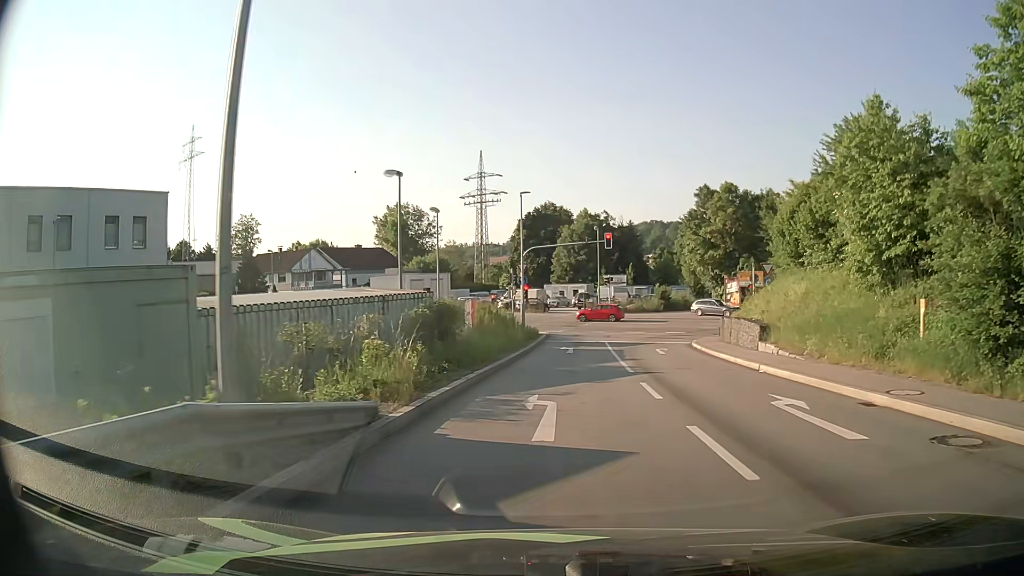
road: primary_link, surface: asphalt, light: Day
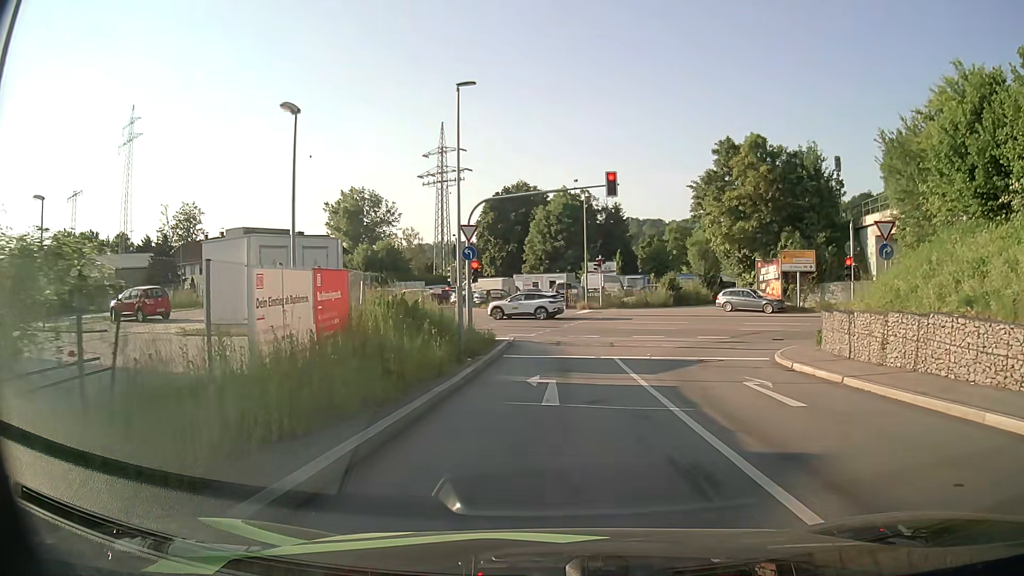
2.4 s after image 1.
(+0.3, +17.0) m; +2°
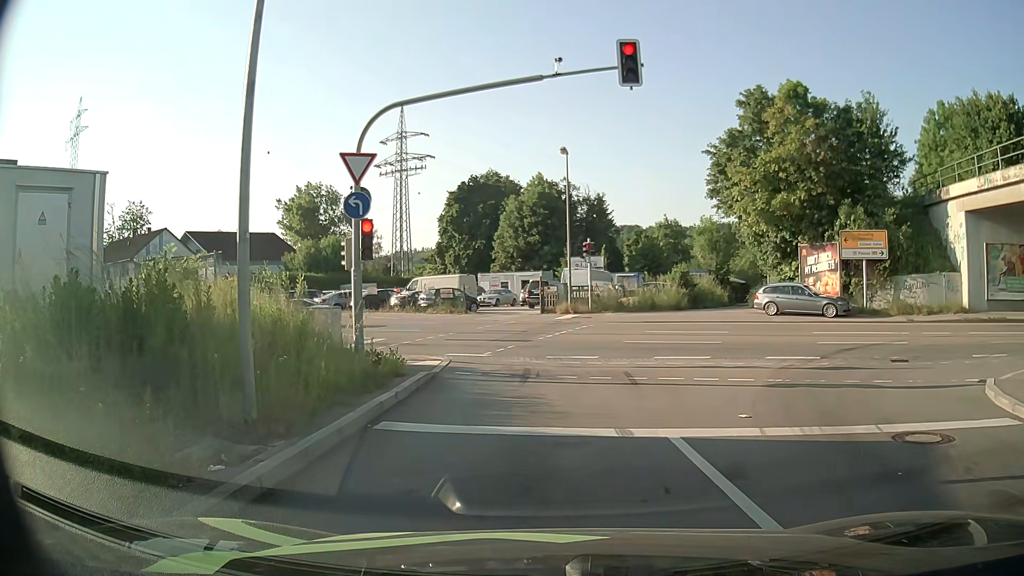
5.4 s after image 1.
(+0.4, +12.5) m; +3°
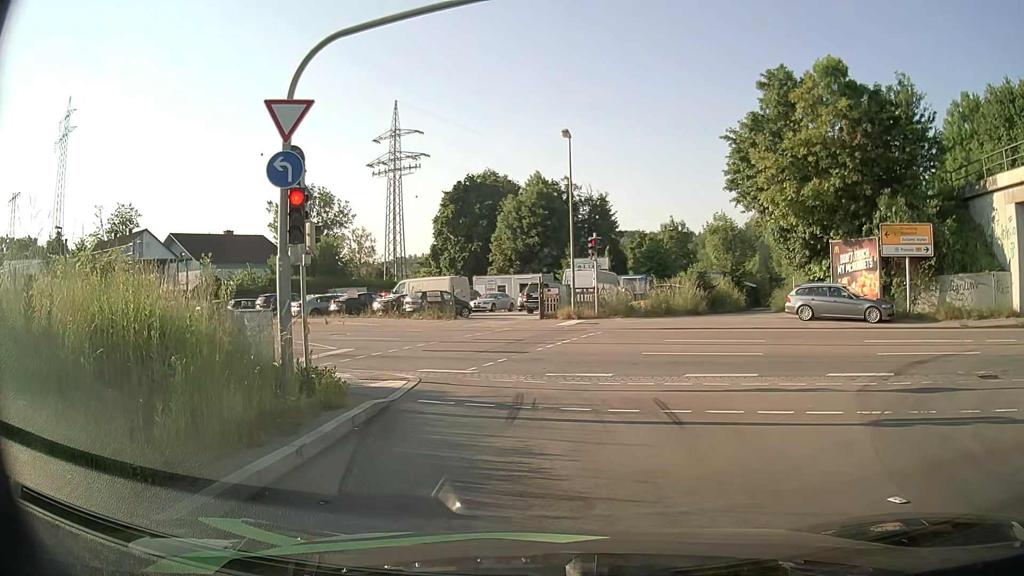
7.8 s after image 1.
(0.0, +4.0) m; +1°
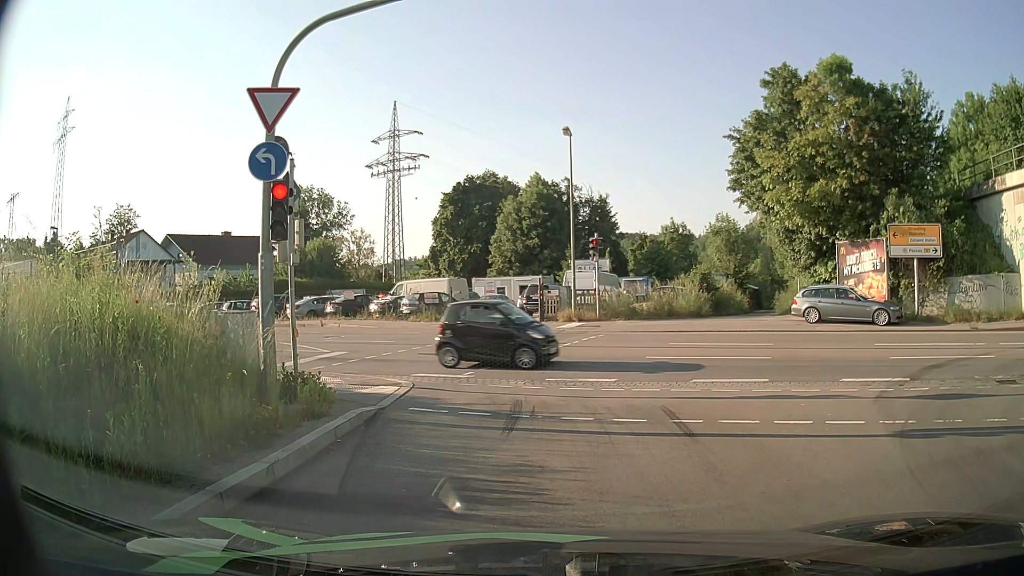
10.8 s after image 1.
(0.0, +0.7) m; 0°
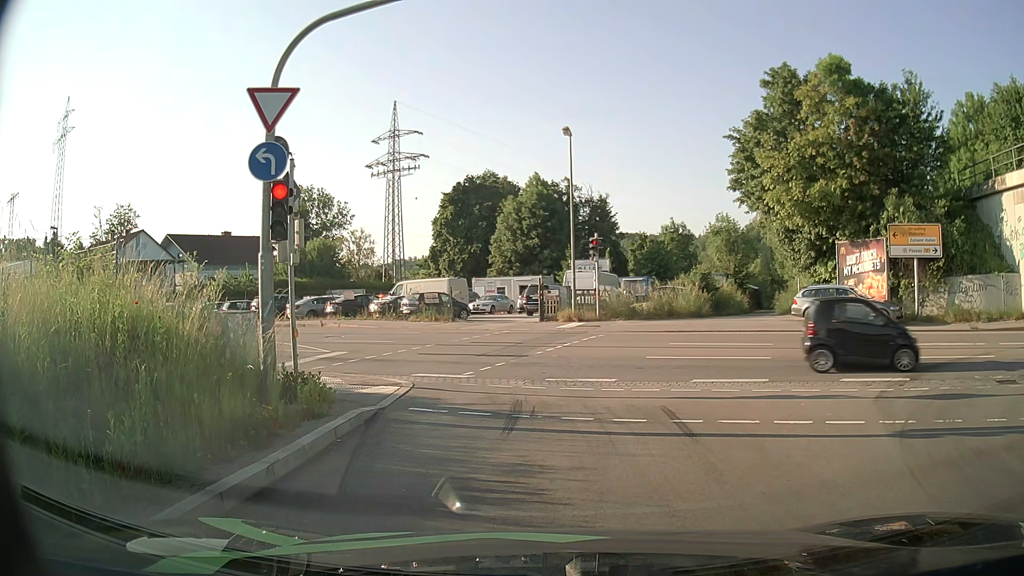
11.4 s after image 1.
(0.0, 0.0) m; 0°
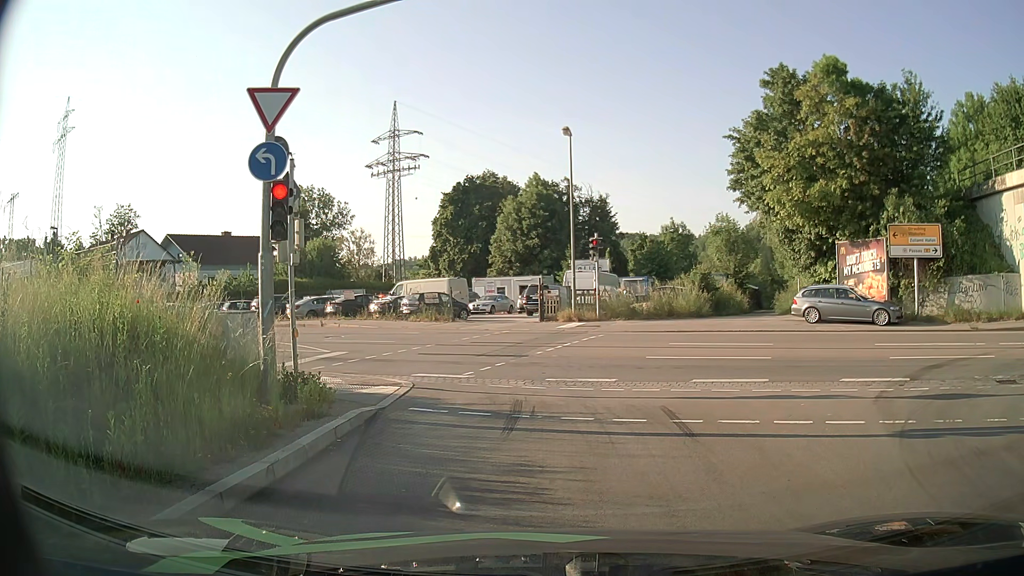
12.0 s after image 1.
(0.0, 0.0) m; 0°
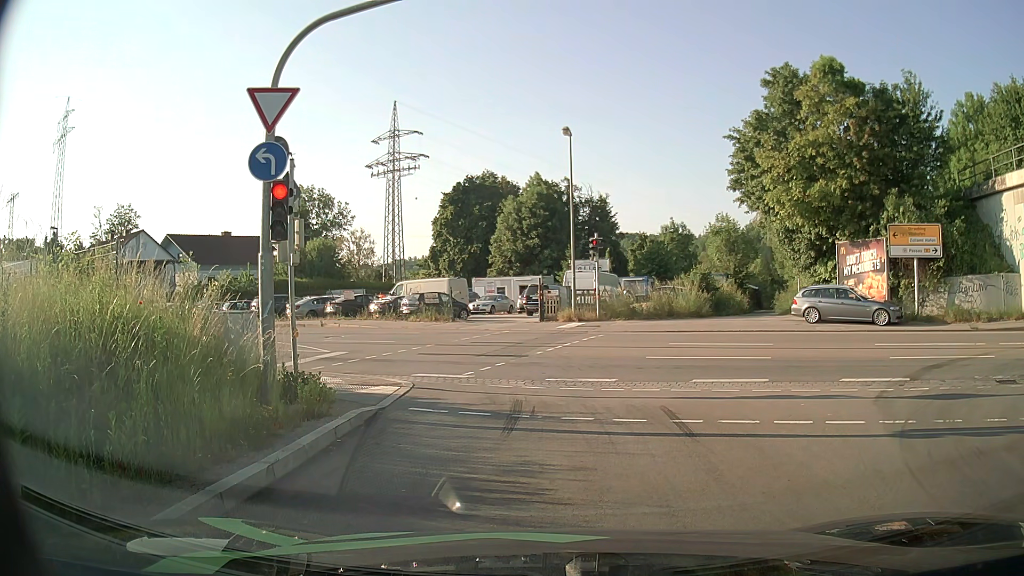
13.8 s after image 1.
(0.0, 0.0) m; 0°
